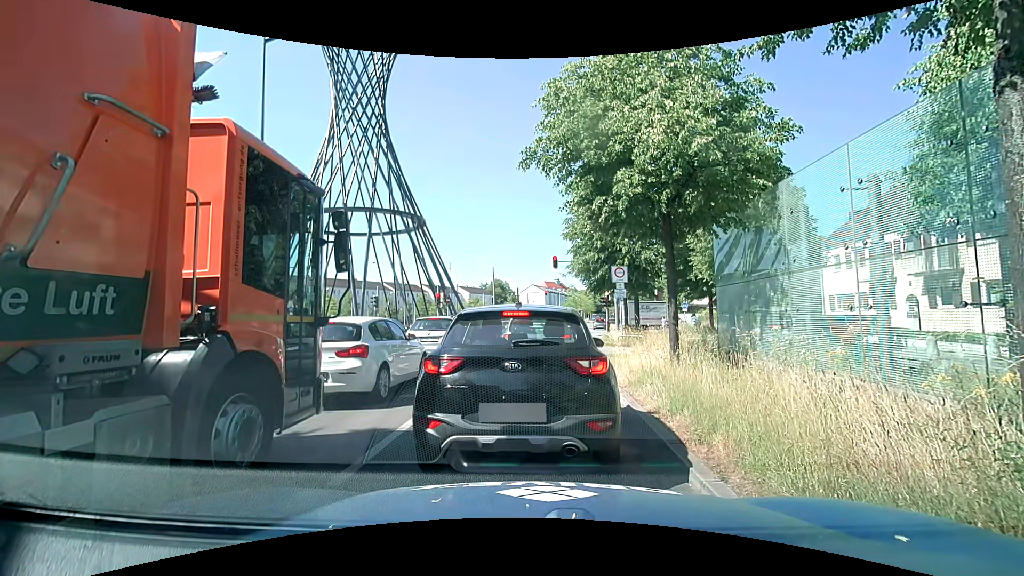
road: primary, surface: asphalt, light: Day
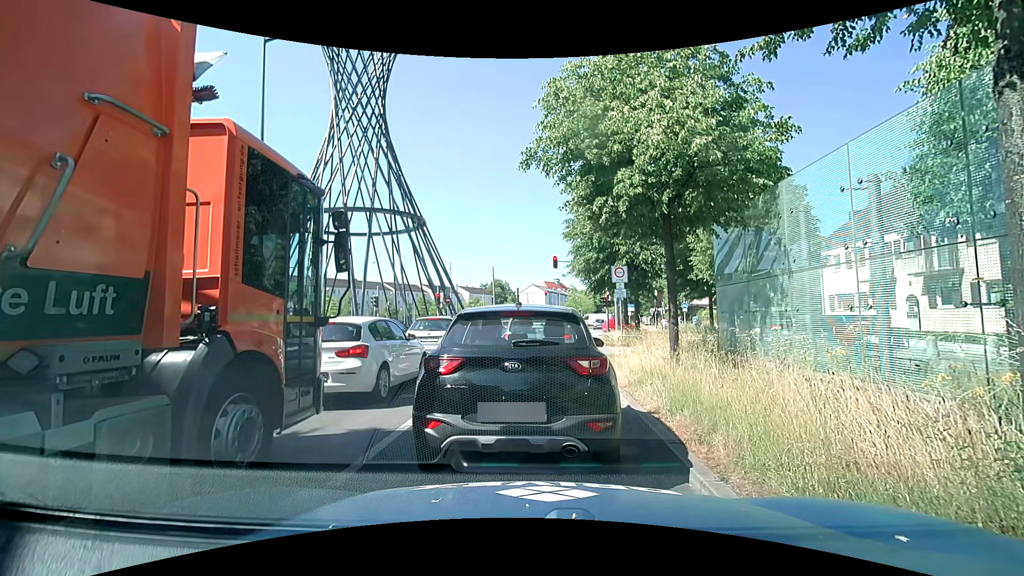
(0.0, 0.0) m; 0°
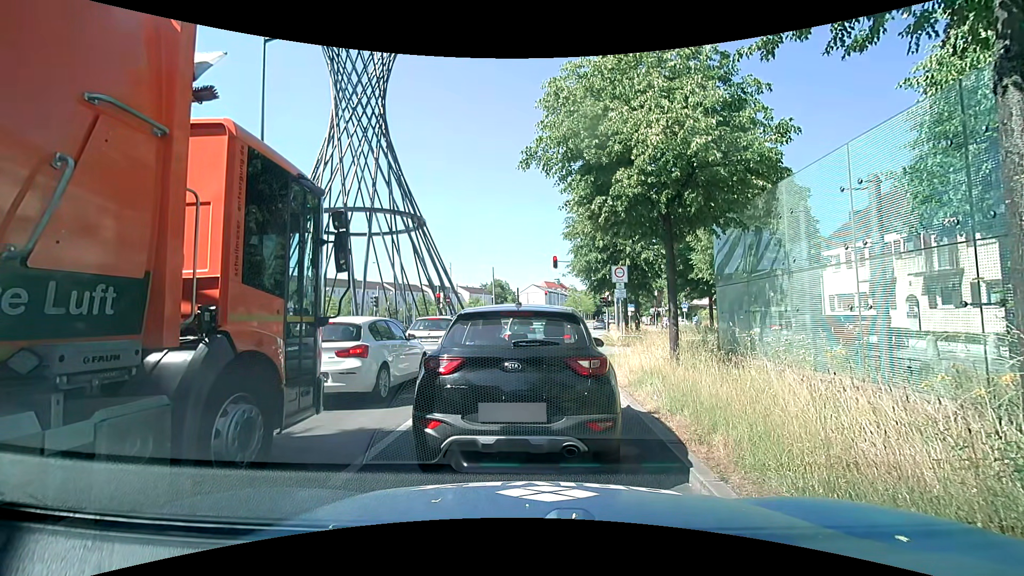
(0.0, 0.0) m; 0°
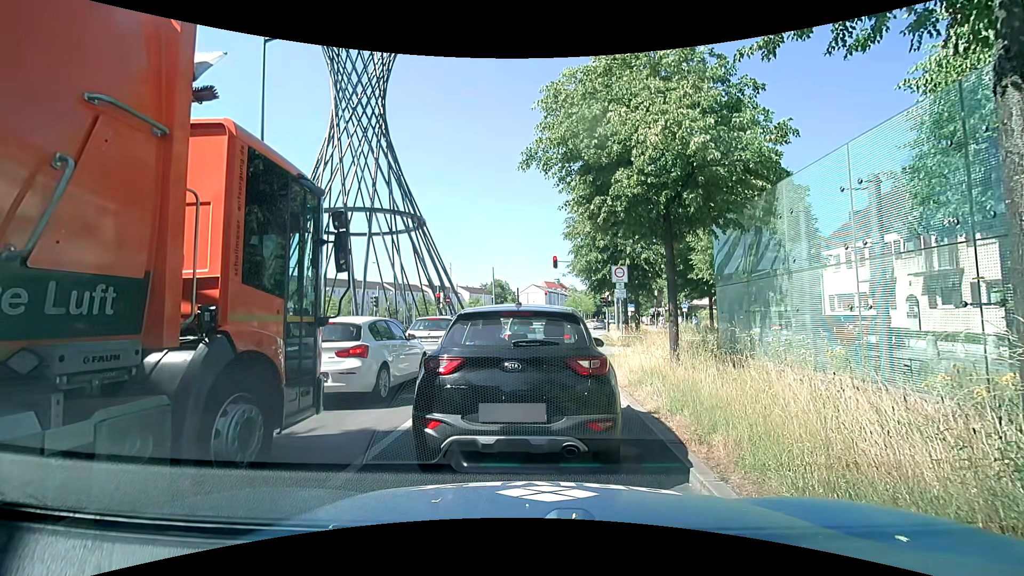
(0.0, 0.0) m; 0°
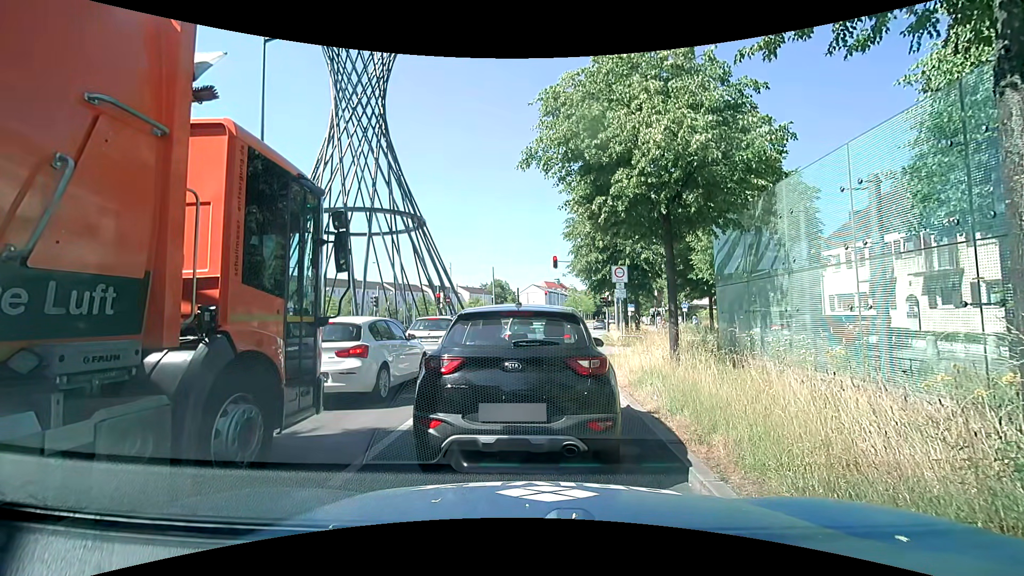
(0.0, 0.0) m; 0°
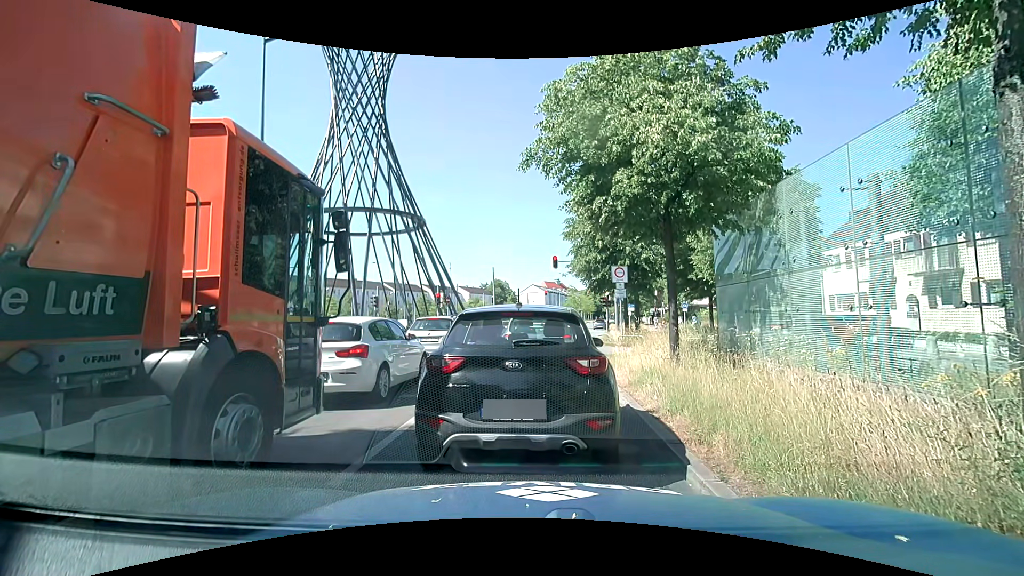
(0.0, 0.0) m; 0°
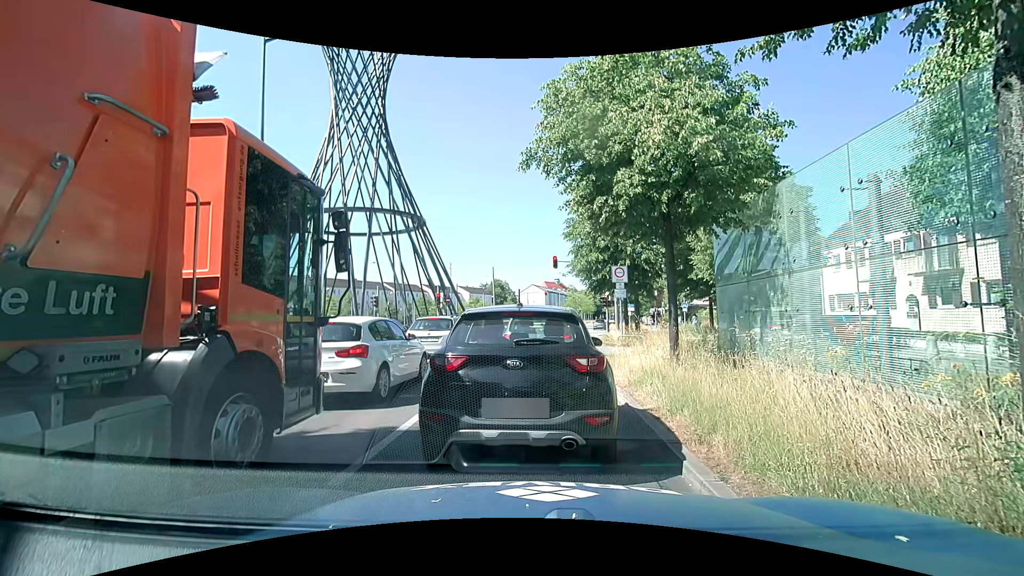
(0.0, 0.0) m; 0°
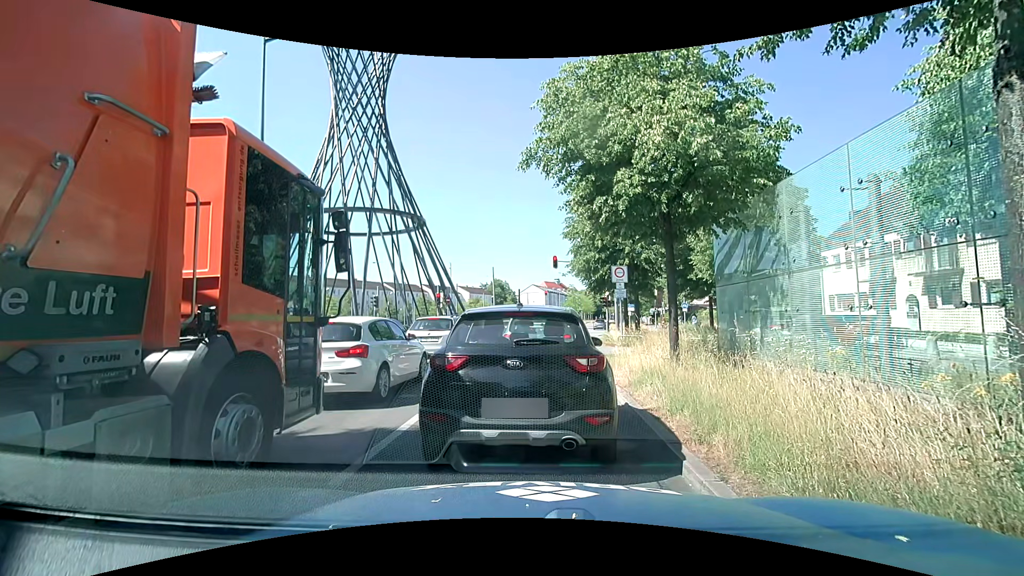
(0.0, 0.0) m; 0°
